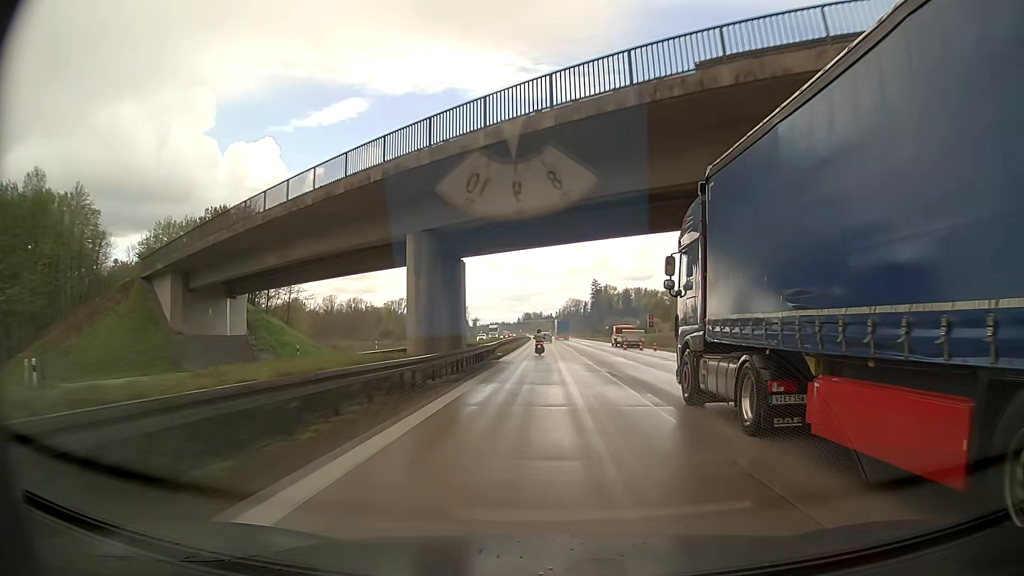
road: motorway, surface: asphalt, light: Day
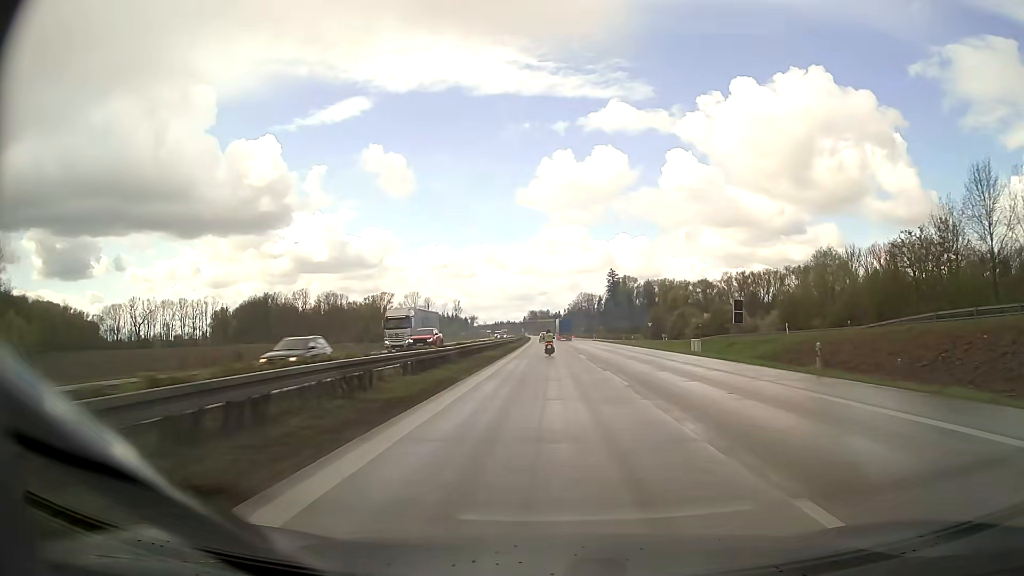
(-0.4, +69.5) m; 0°
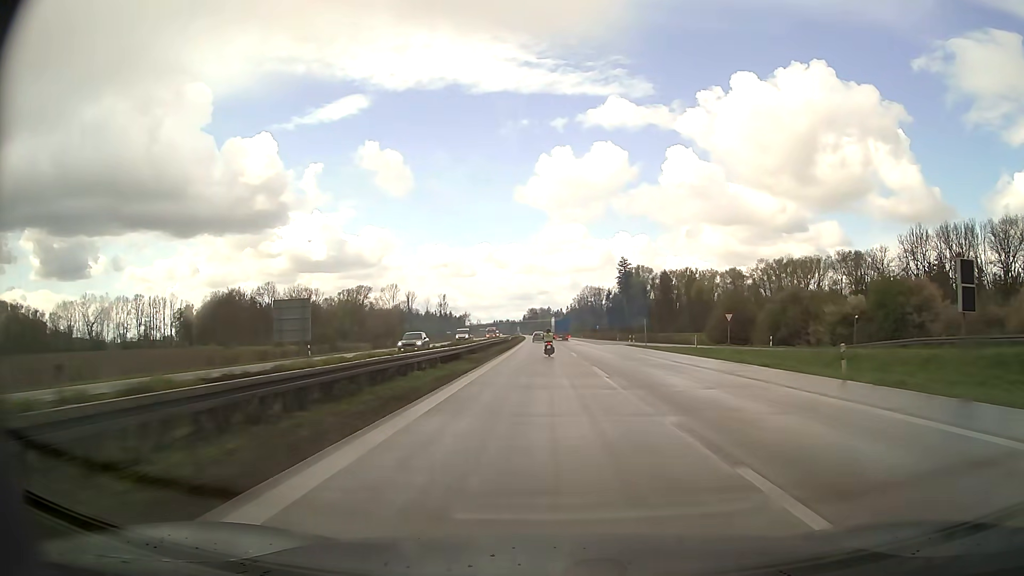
(-0.2, +53.0) m; 0°
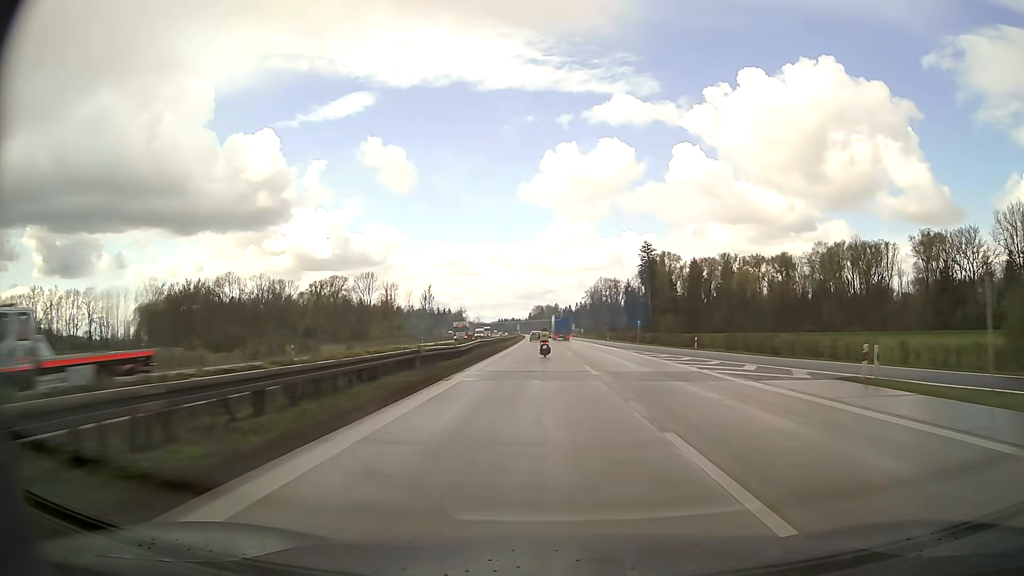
(-0.2, +53.5) m; -1°
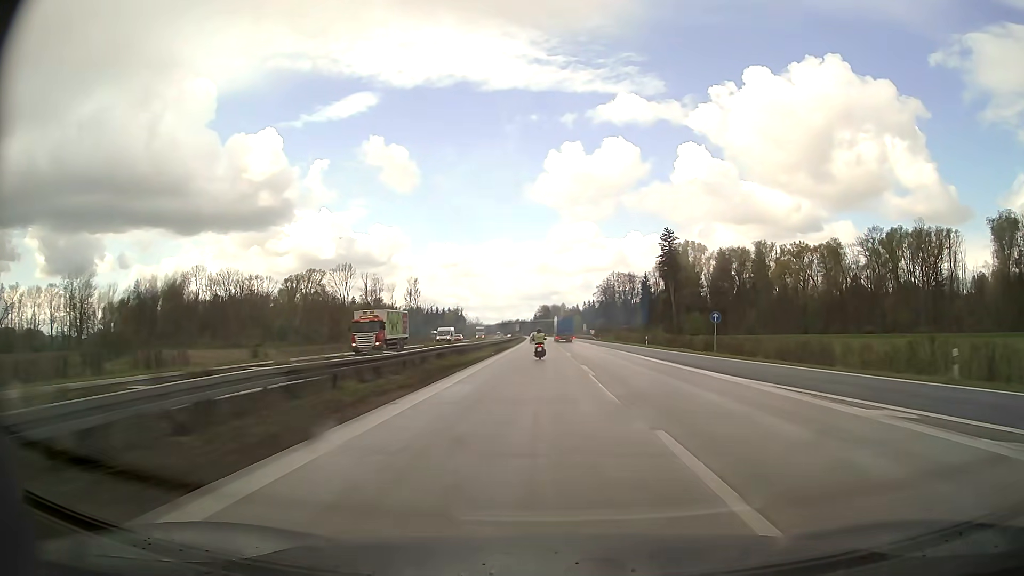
(-0.1, +35.9) m; 0°
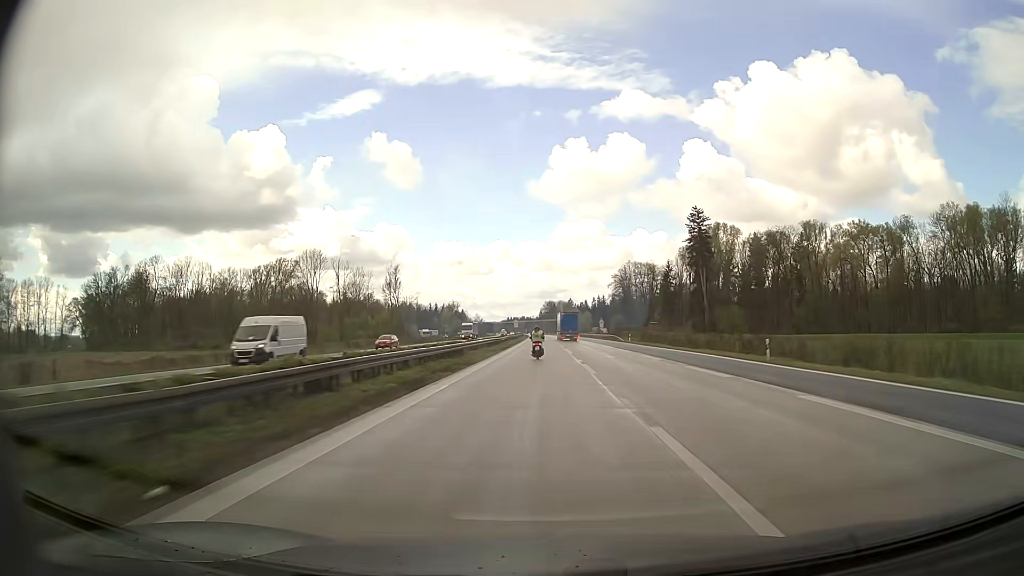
(-0.2, +36.0) m; -1°
